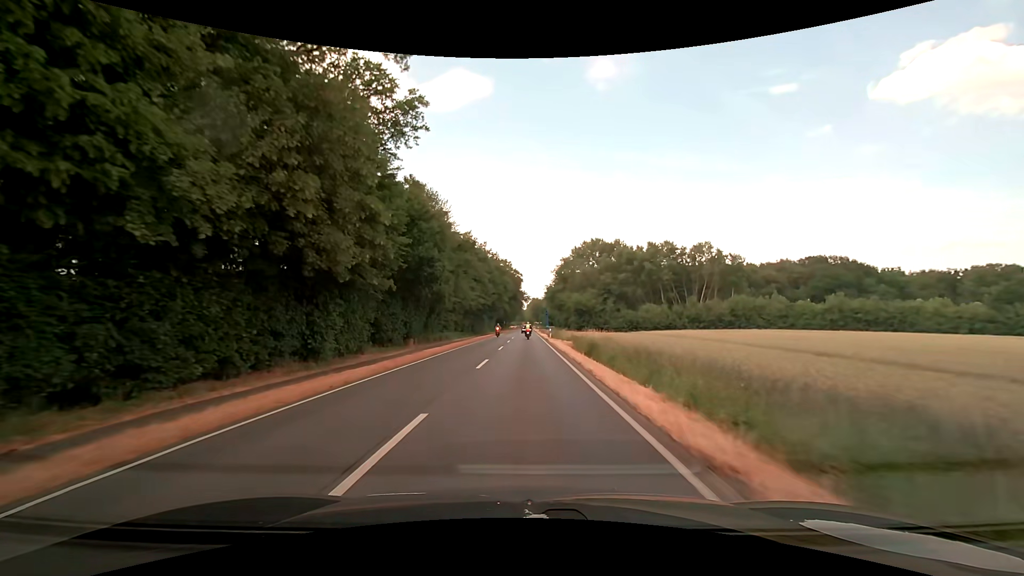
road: primary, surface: asphalt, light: Day
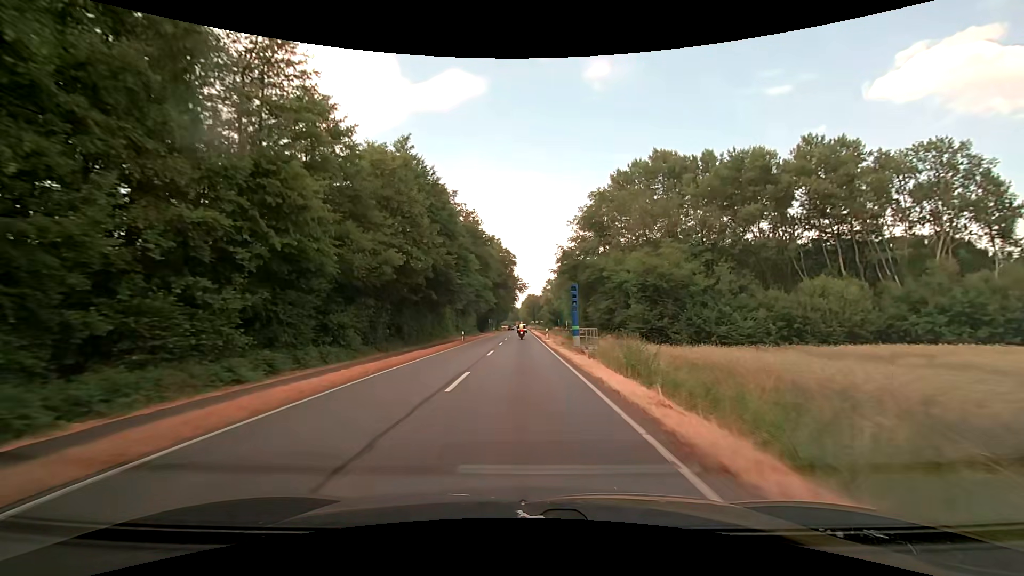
(+0.4, +53.7) m; +1°
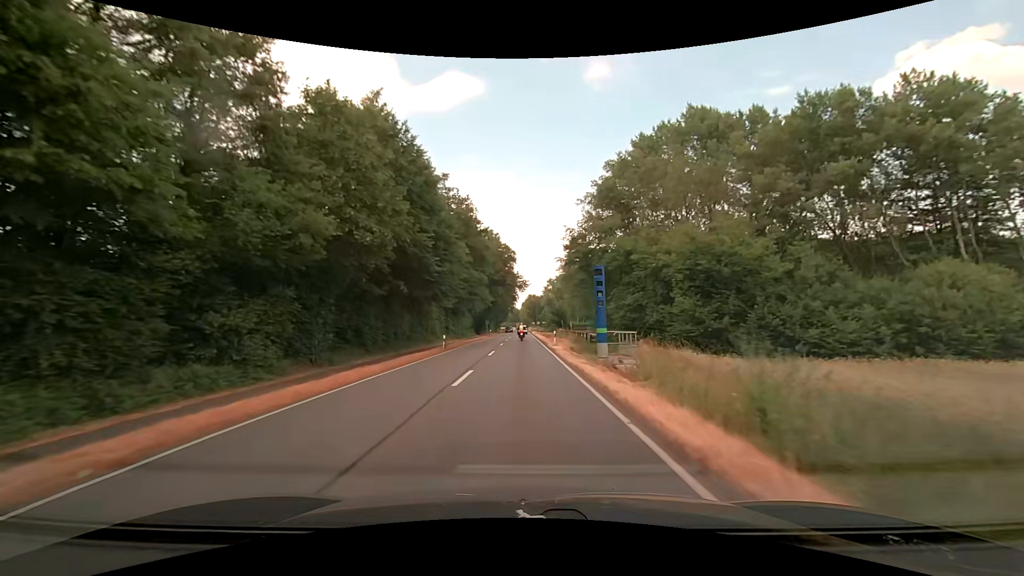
(0.0, +10.7) m; 0°
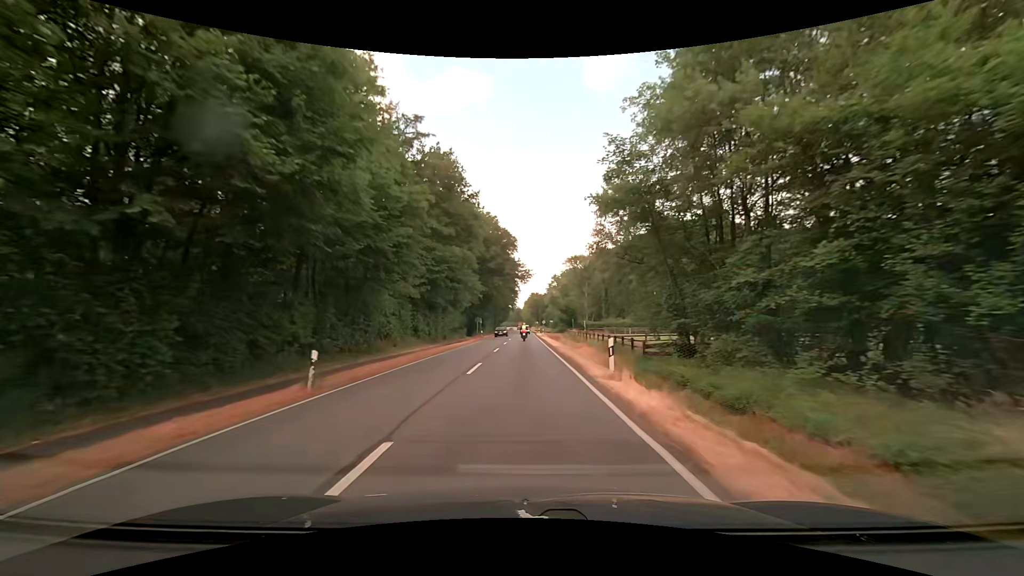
(-0.1, +21.4) m; 0°
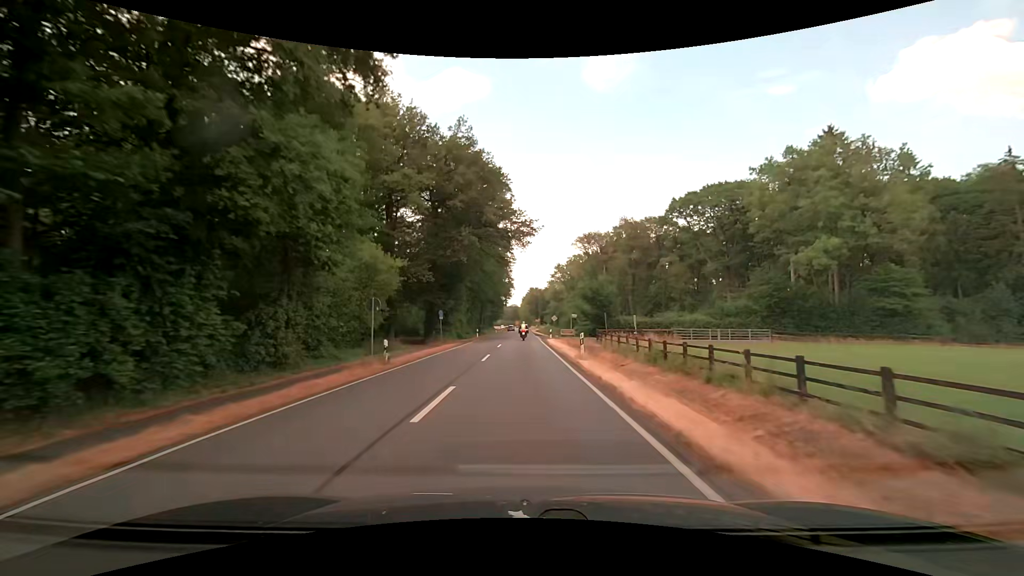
(-0.1, +42.9) m; 0°
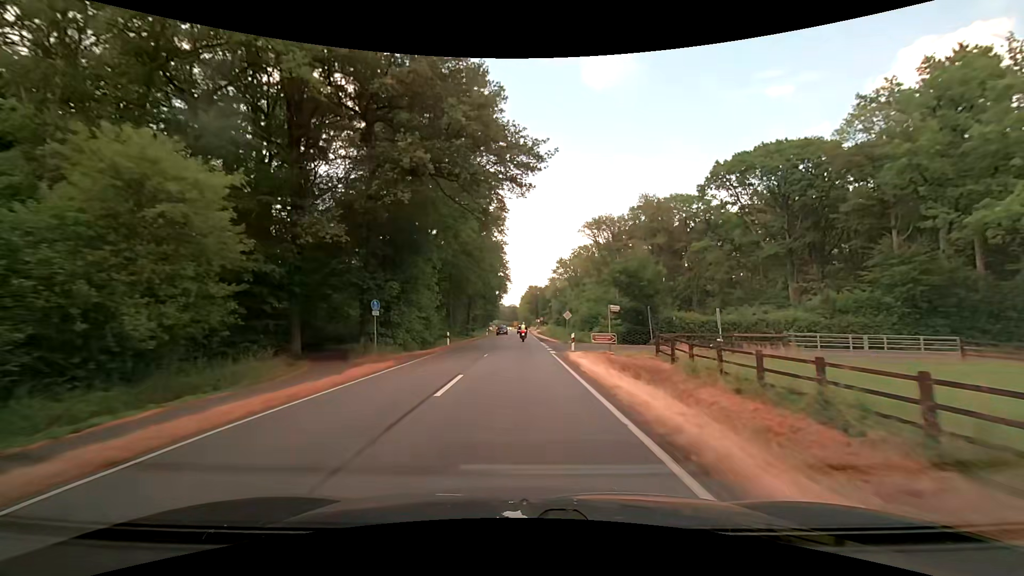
(+0.1, +21.5) m; 0°
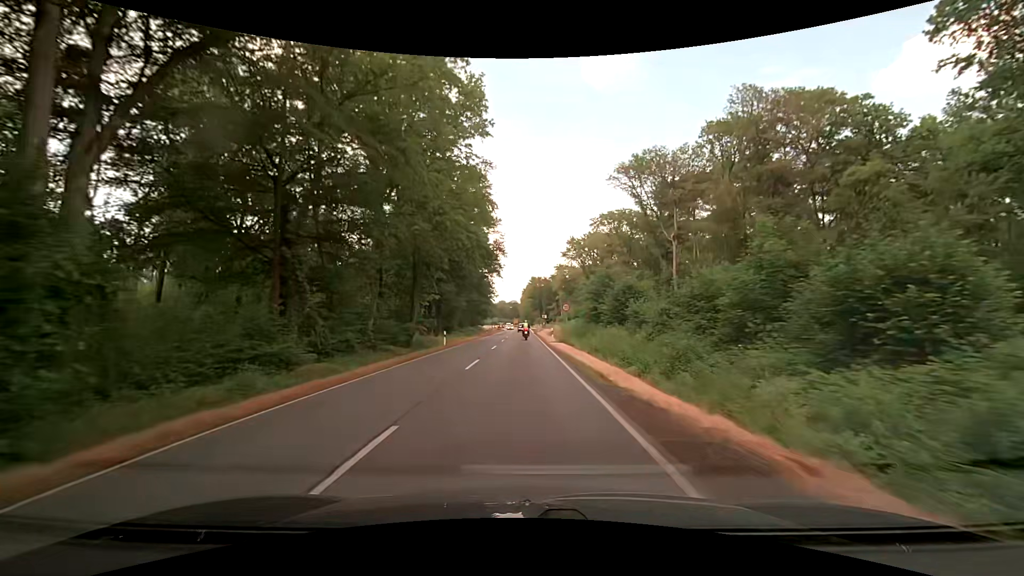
(0.0, +42.9) m; 0°
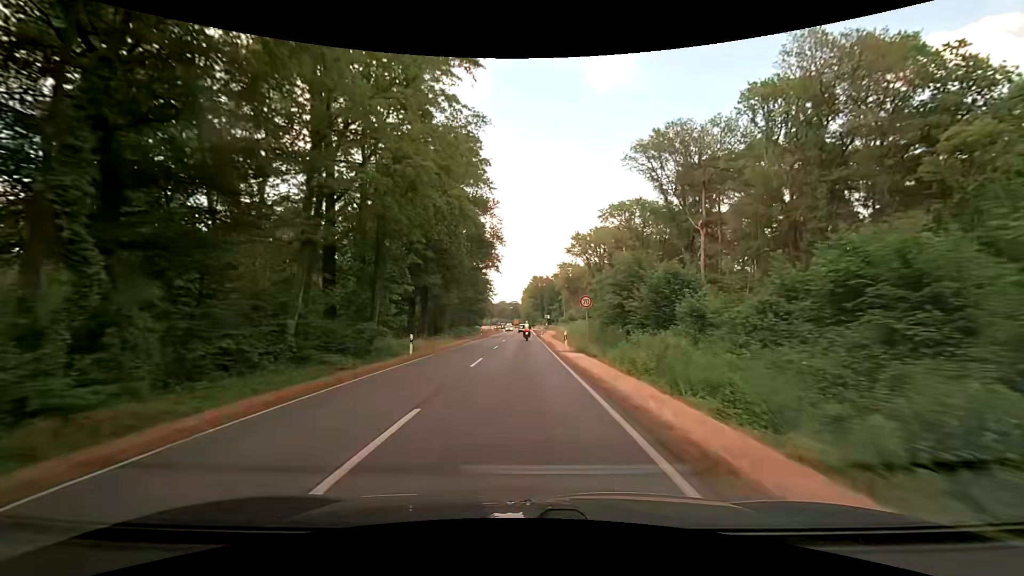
(0.0, +10.8) m; 0°
(0, +10) (0, +20) (0, +30) (0, +40) (0, +50) (0, +60) (0, +70) (0, +80) (0, +90) (0, +100) m
